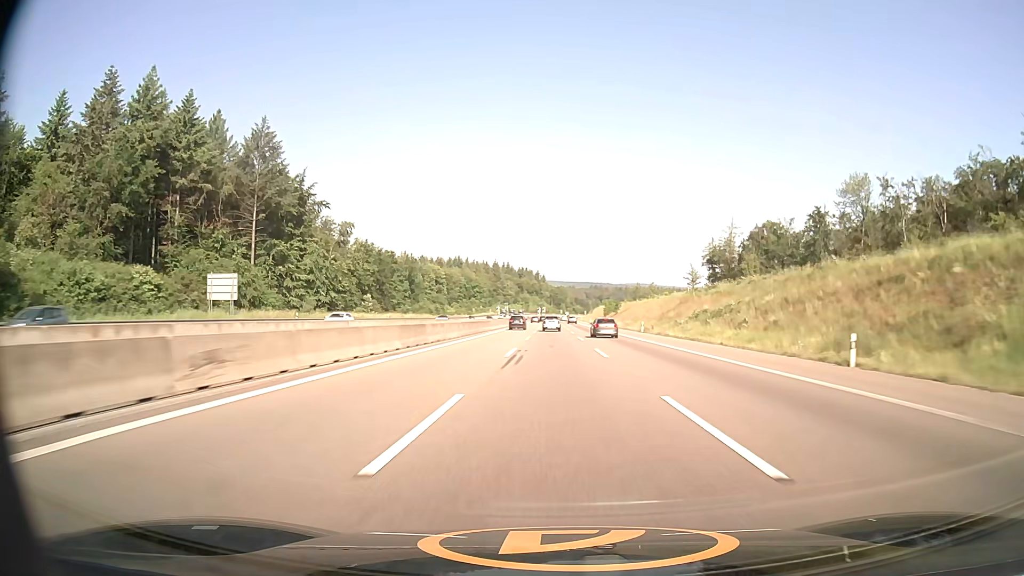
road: motorway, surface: asphalt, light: Day
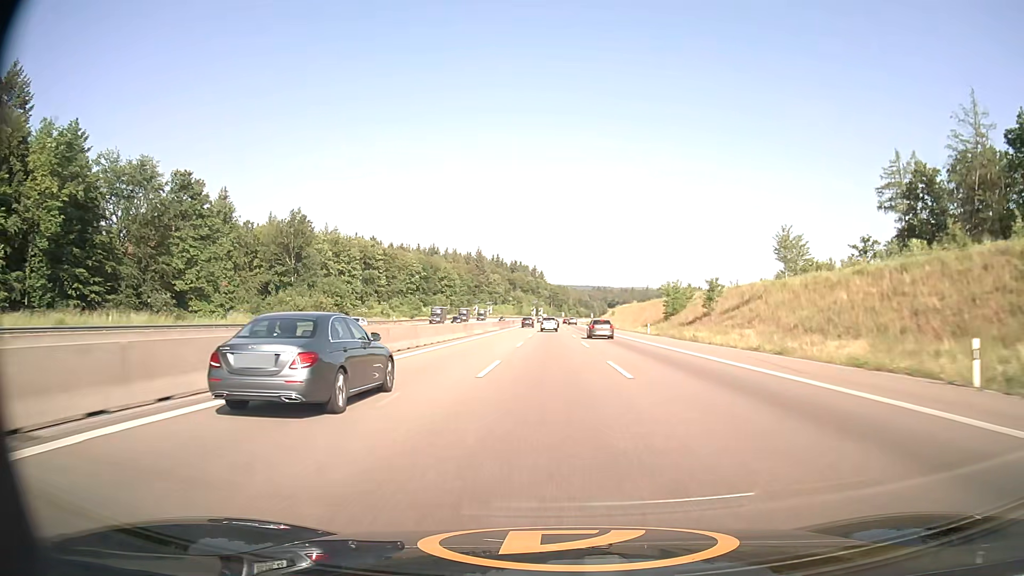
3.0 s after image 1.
(-0.1, +97.3) m; 0°
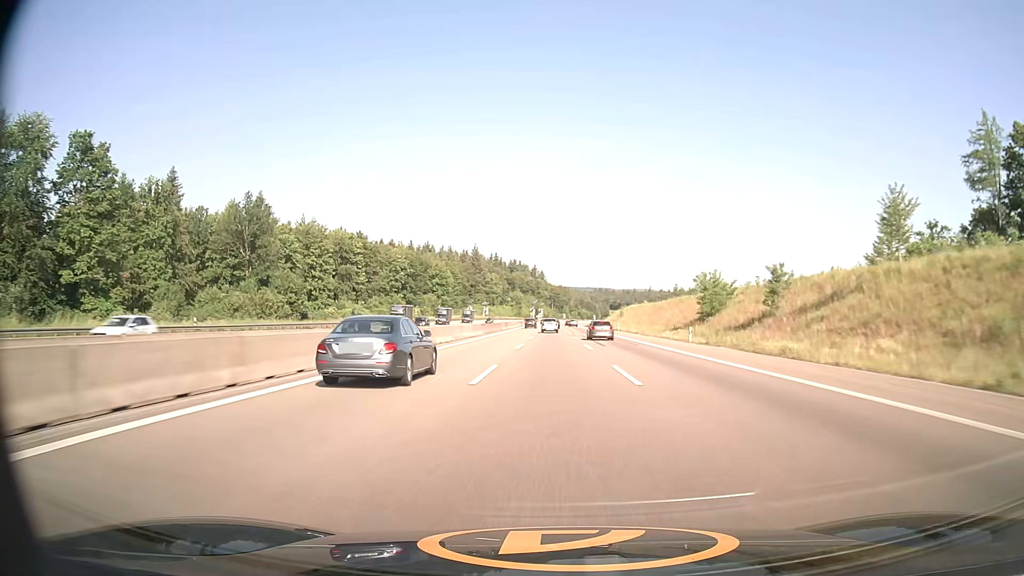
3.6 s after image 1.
(0.0, +19.4) m; 0°
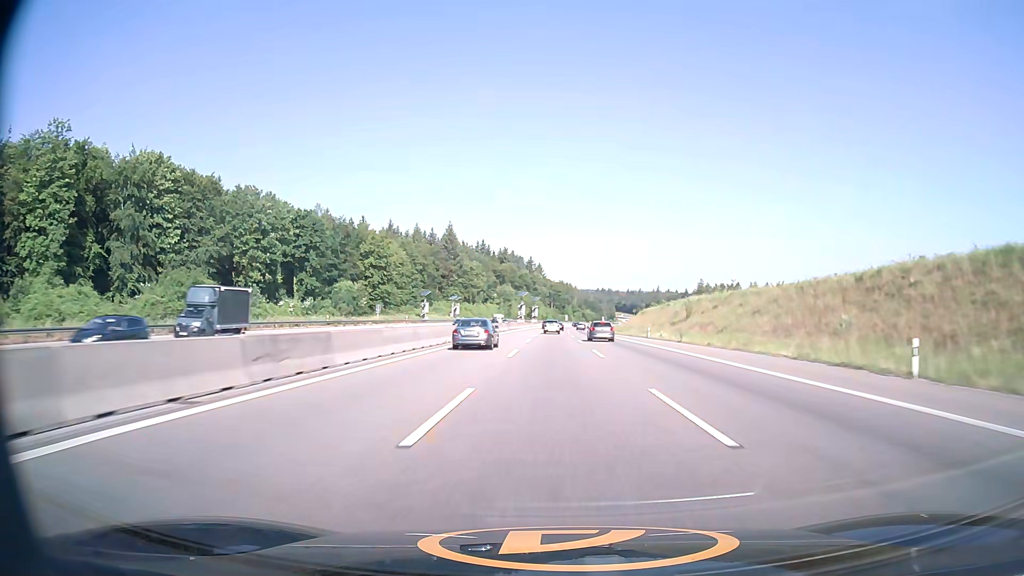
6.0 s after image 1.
(0.0, +78.7) m; 0°
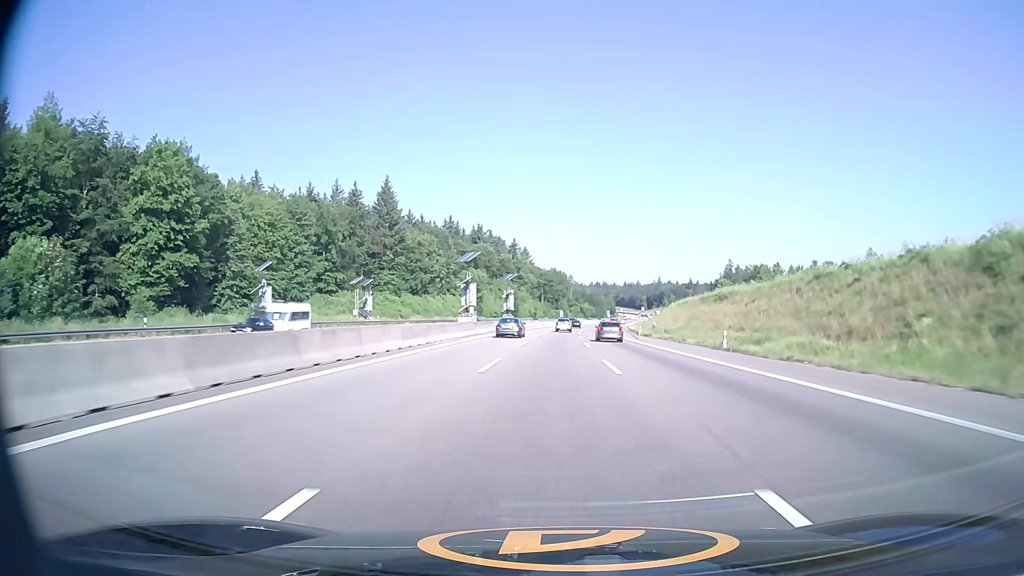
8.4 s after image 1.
(+0.5, +79.6) m; +1°
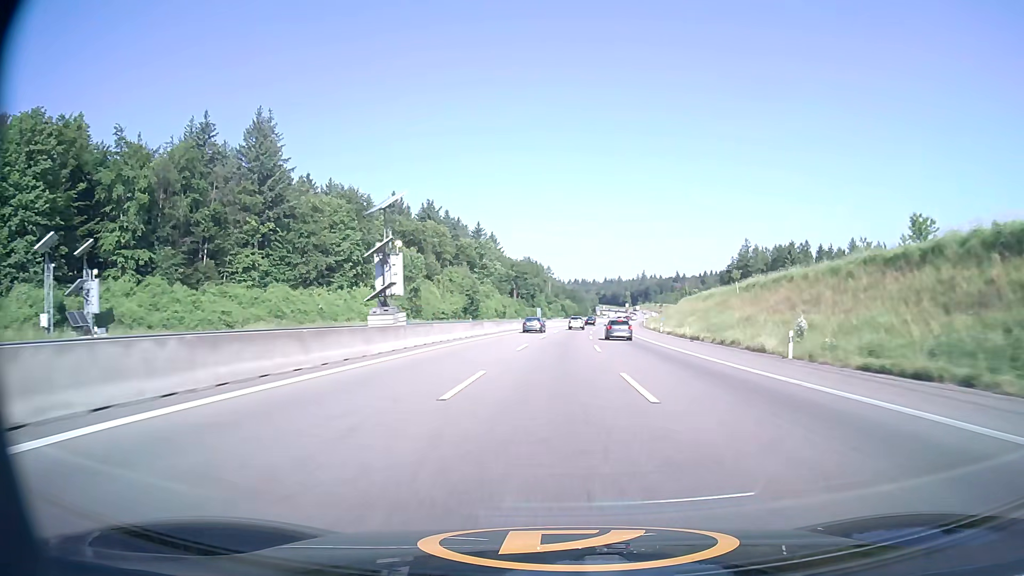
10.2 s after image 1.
(+0.8, +59.7) m; +2°
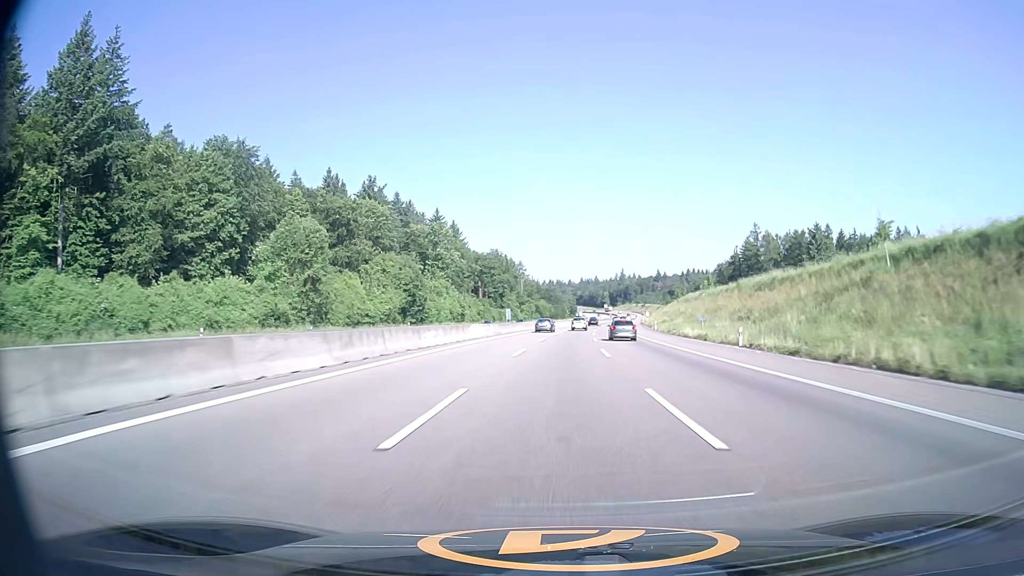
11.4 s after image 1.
(+0.7, +39.9) m; +2°
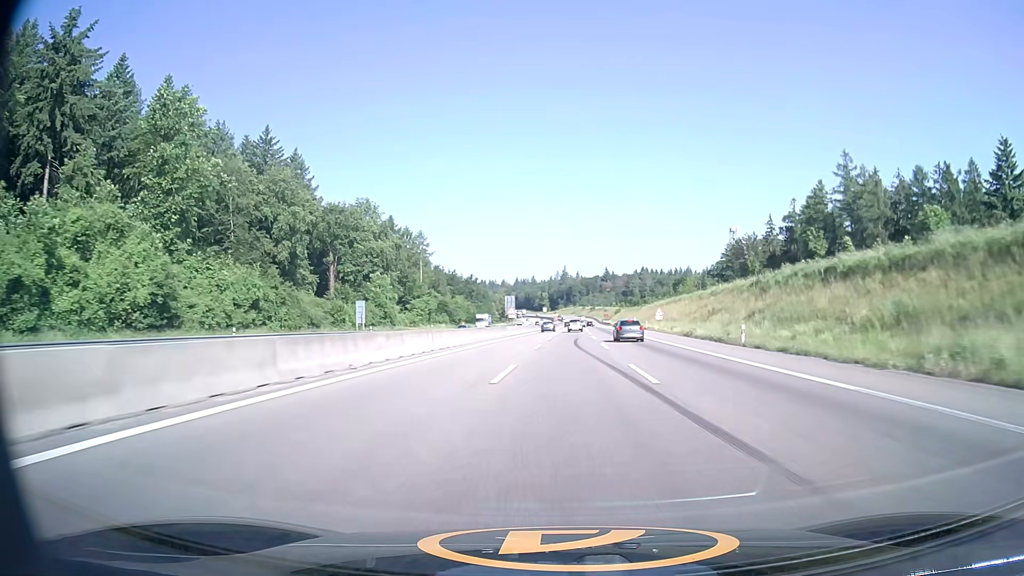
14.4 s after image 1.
(+5.1, +100.1) m; +6°
(0, +10) (0, +20) (0, +30) (+1, +40) (+1, +50) (+2, +60) (+2, +70) (+2, +80) (+3, +90) (+3, +100) m
